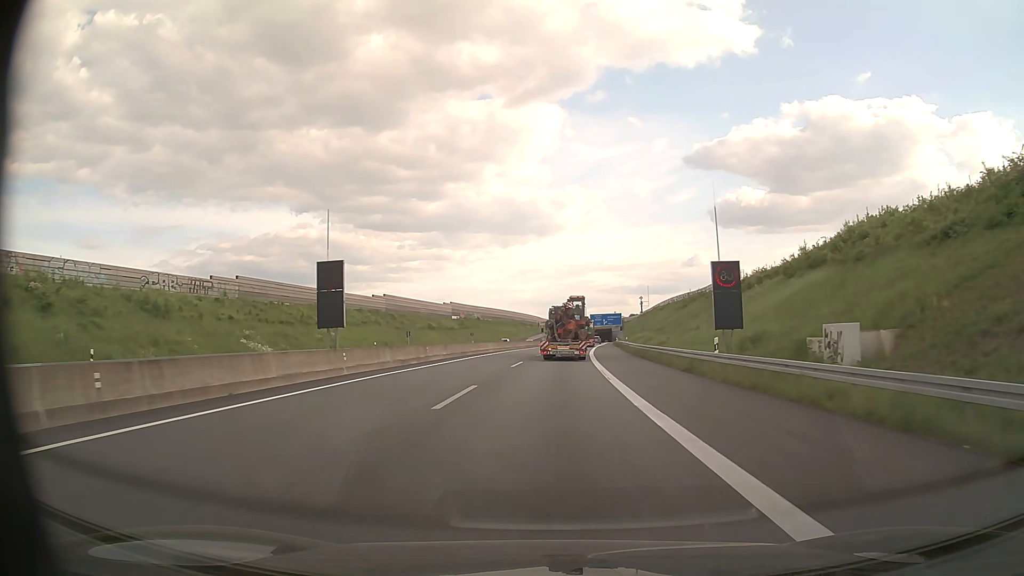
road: motorway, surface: asphalt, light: Day
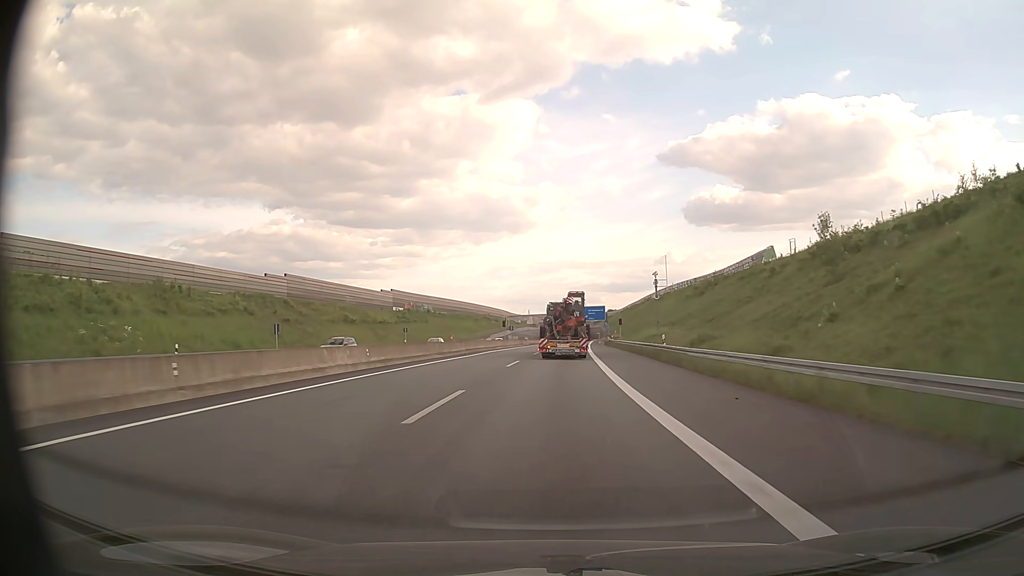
(+0.8, +38.8) m; +2°
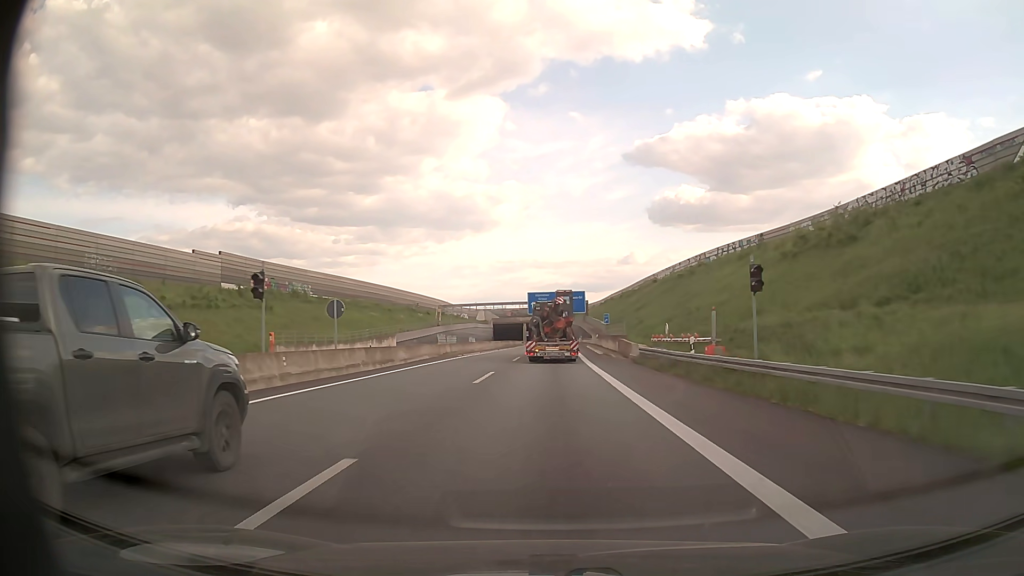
(+1.8, +63.2) m; +3°
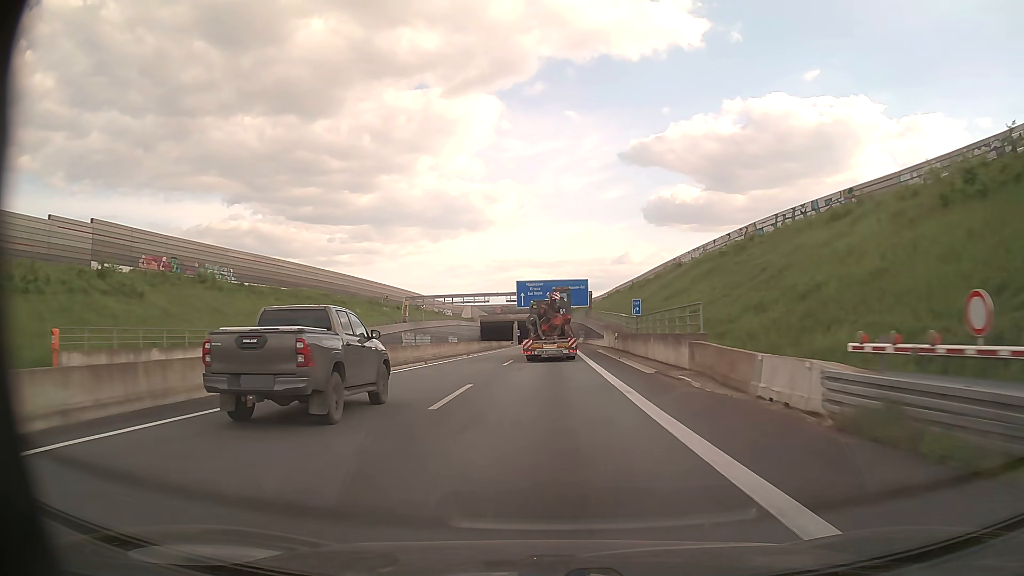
(+0.2, +25.1) m; +1°
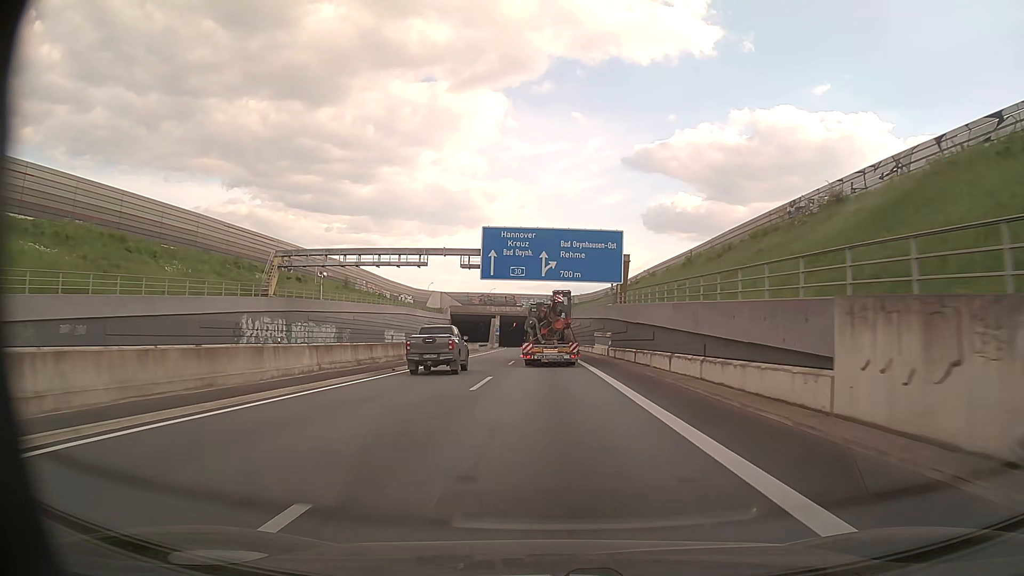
(0.0, +49.5) m; 0°
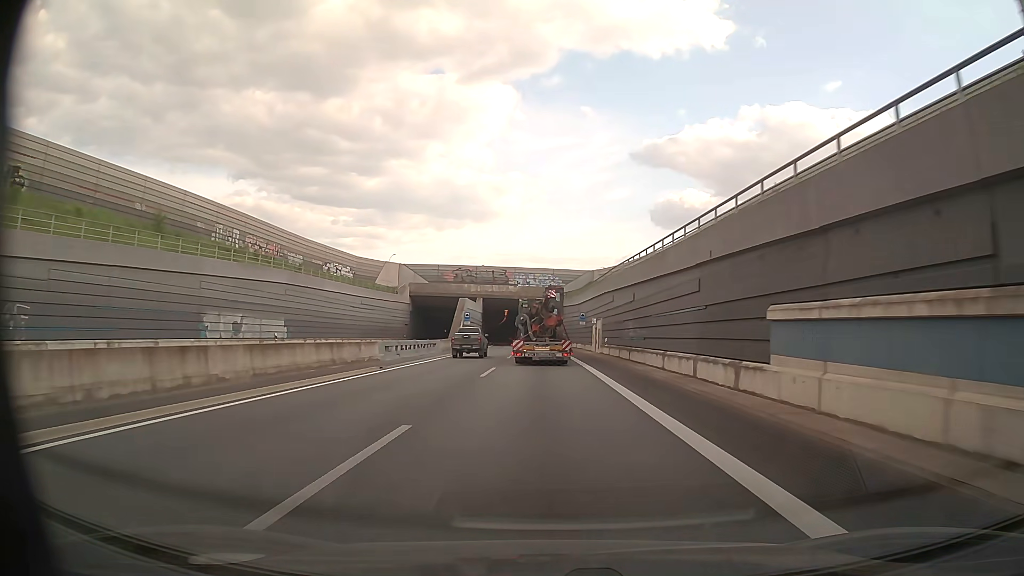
(+0.1, +49.9) m; 0°
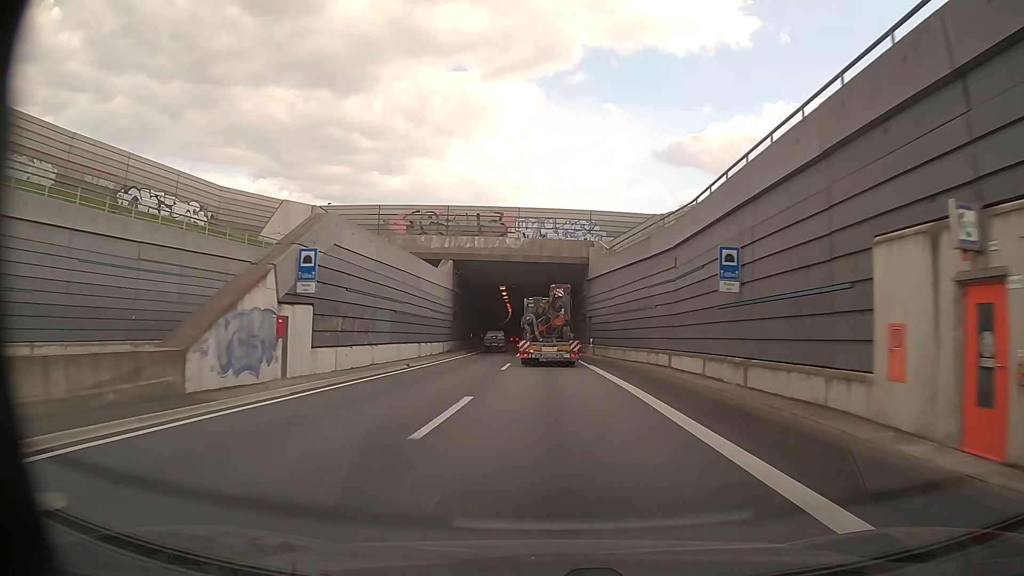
(-0.9, +49.6) m; -2°
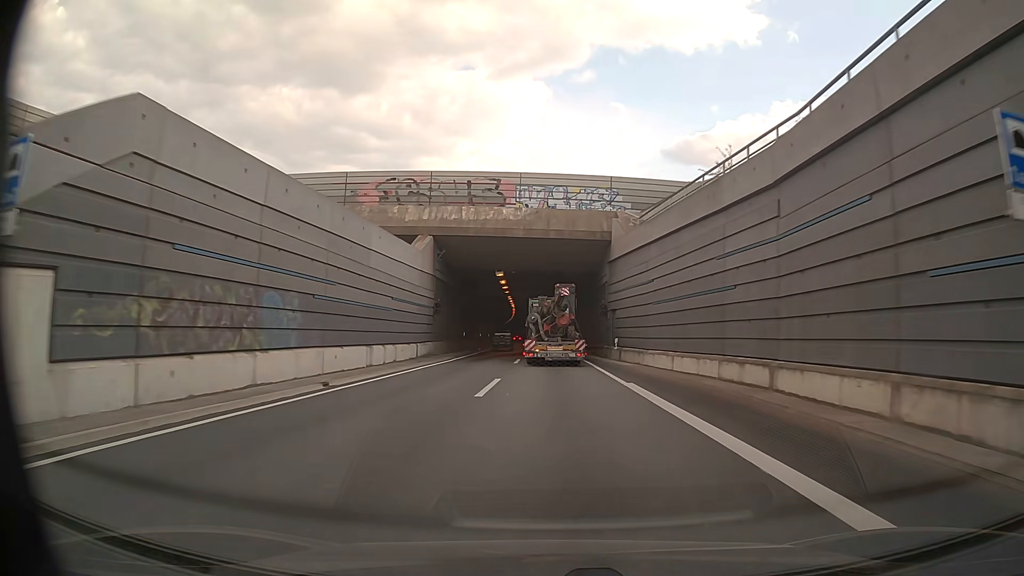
(-0.1, +12.3) m; -1°
